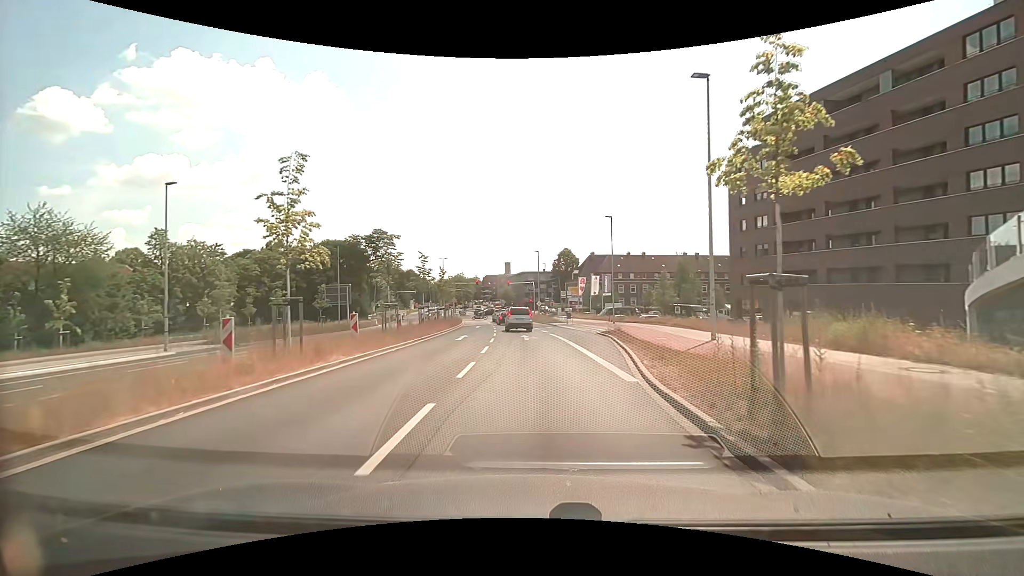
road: secondary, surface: asphalt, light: Day
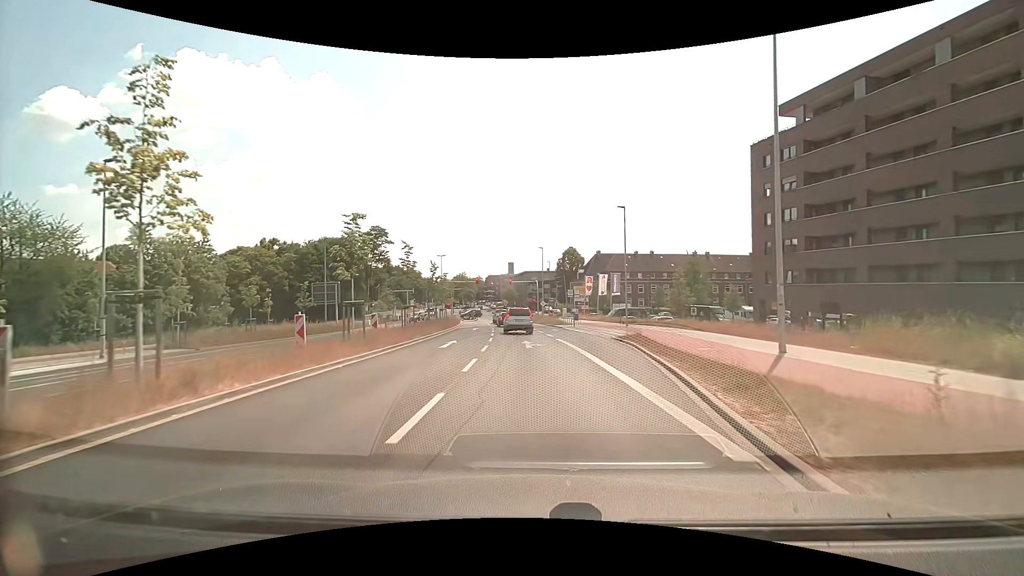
(0.0, +4.8) m; -1°
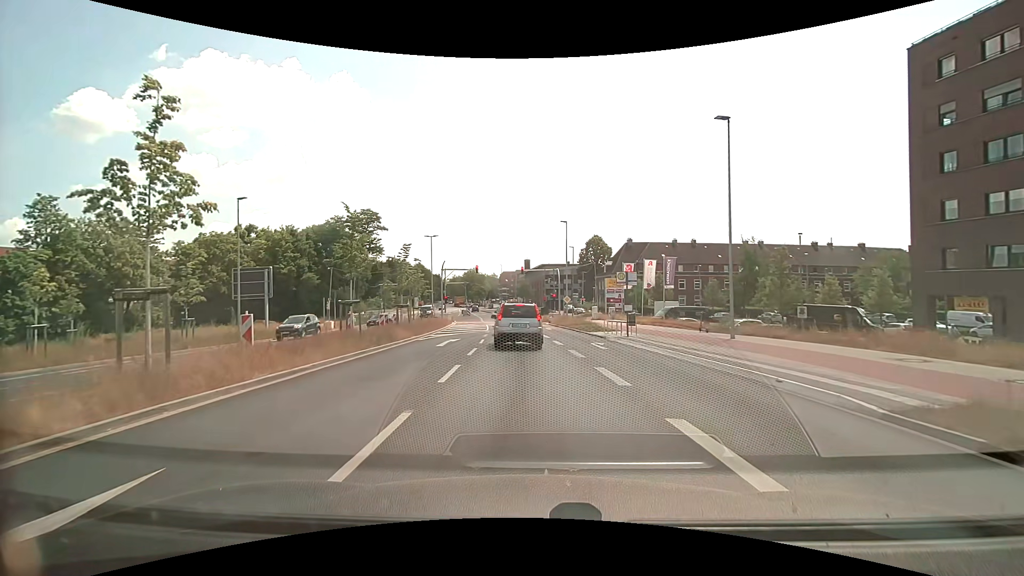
(-0.2, +19.2) m; -1°
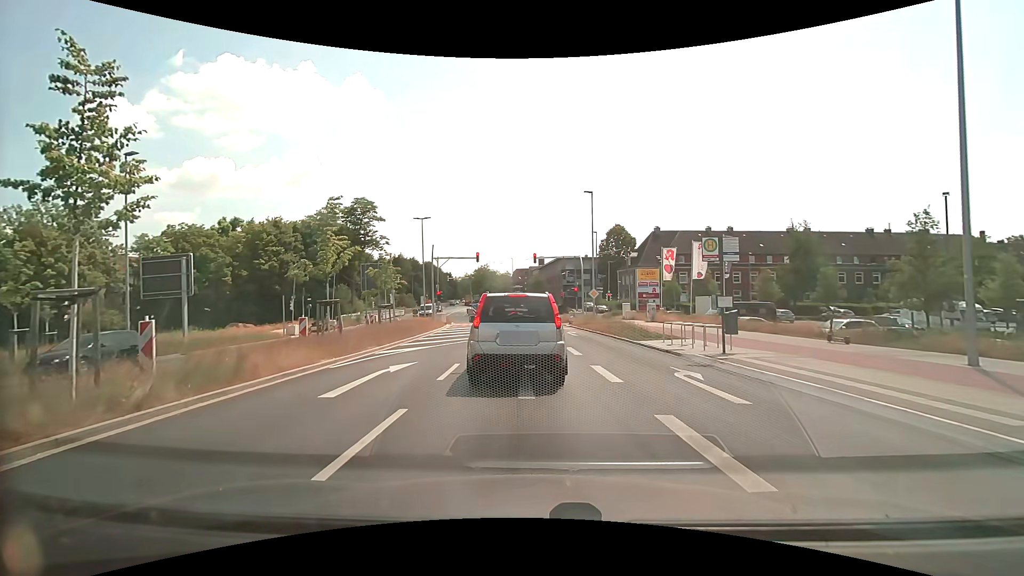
(-0.1, +11.3) m; -2°
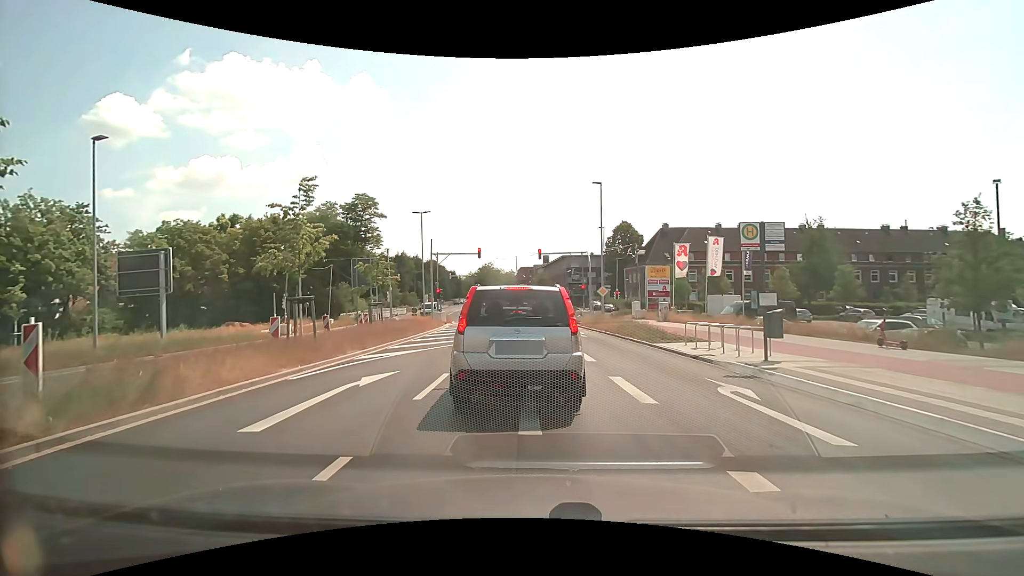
(0.0, +2.1) m; +1°
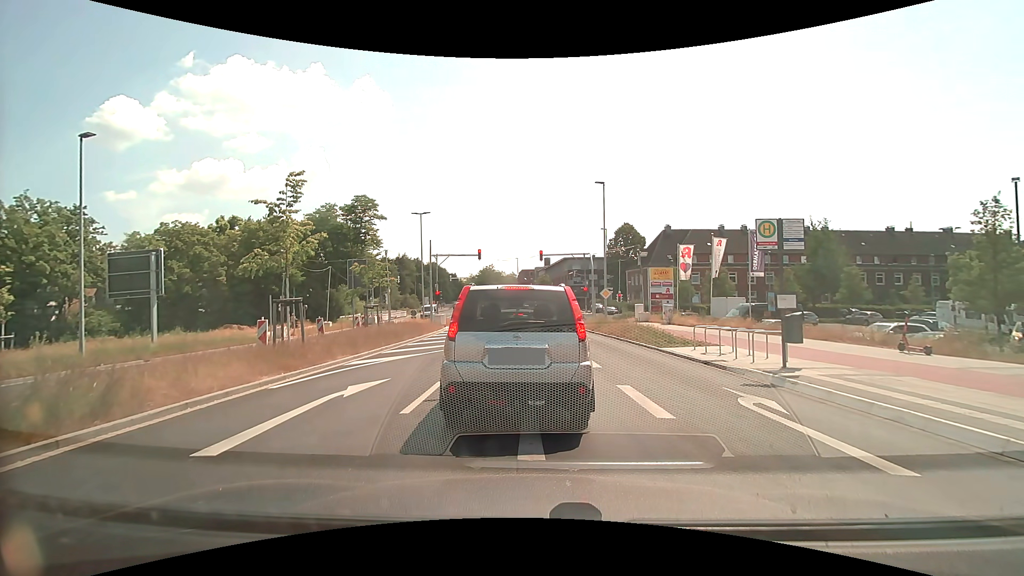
(0.0, +0.8) m; 0°
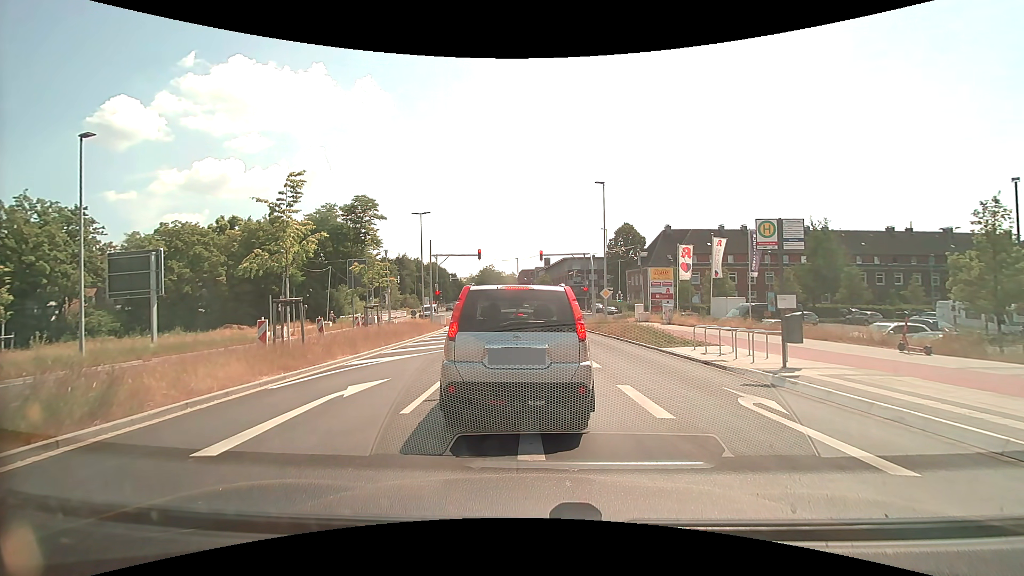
(0.0, 0.0) m; 0°
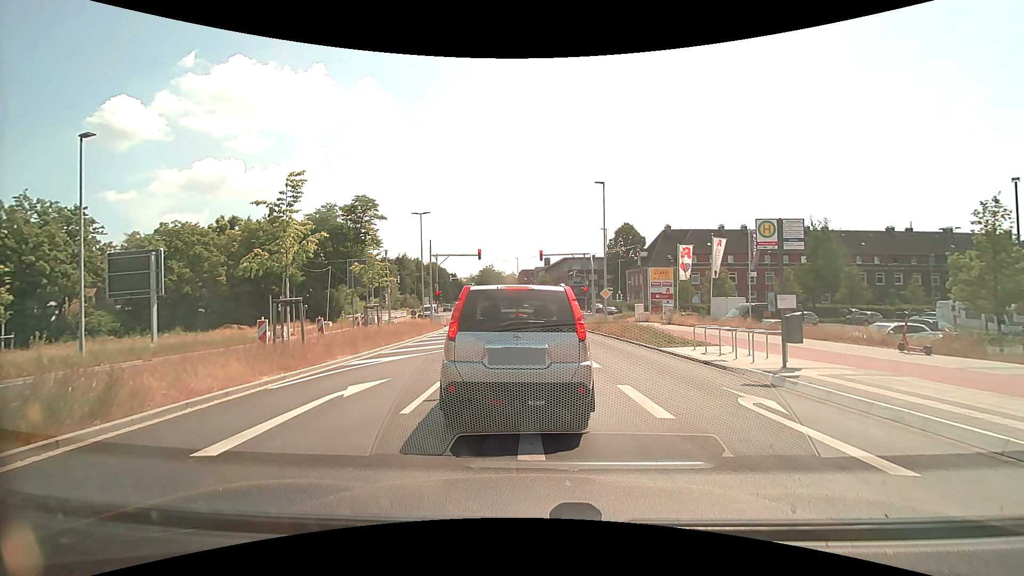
(0.0, 0.0) m; 0°
(0, +10) (-1, +20) (-2, +30) (-3, +40) (-4, +50) (-5, +60) (-7, +70) (-8, +80) (-10, +89) (-11, +99) m
